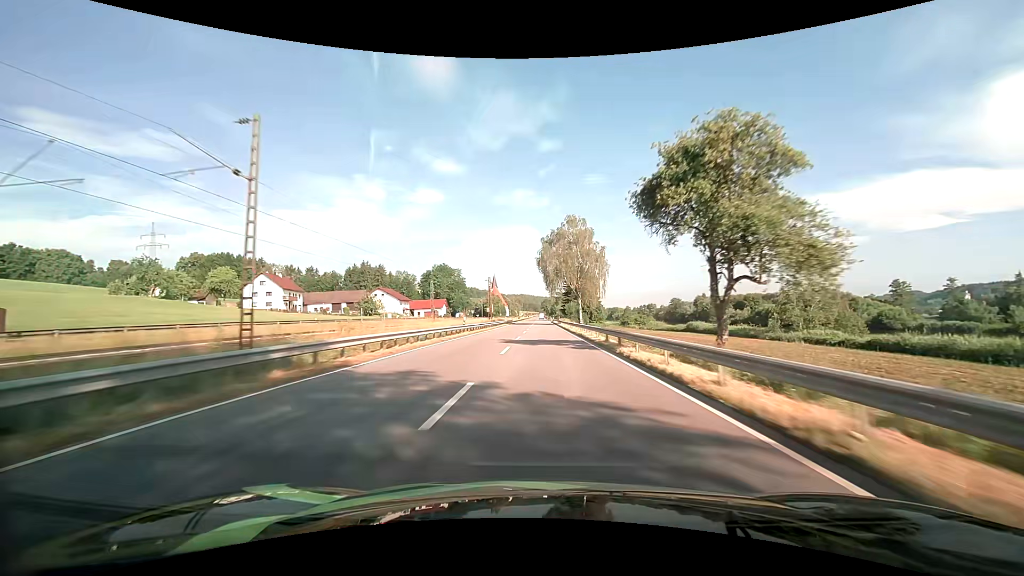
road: primary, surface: asphalt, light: Day
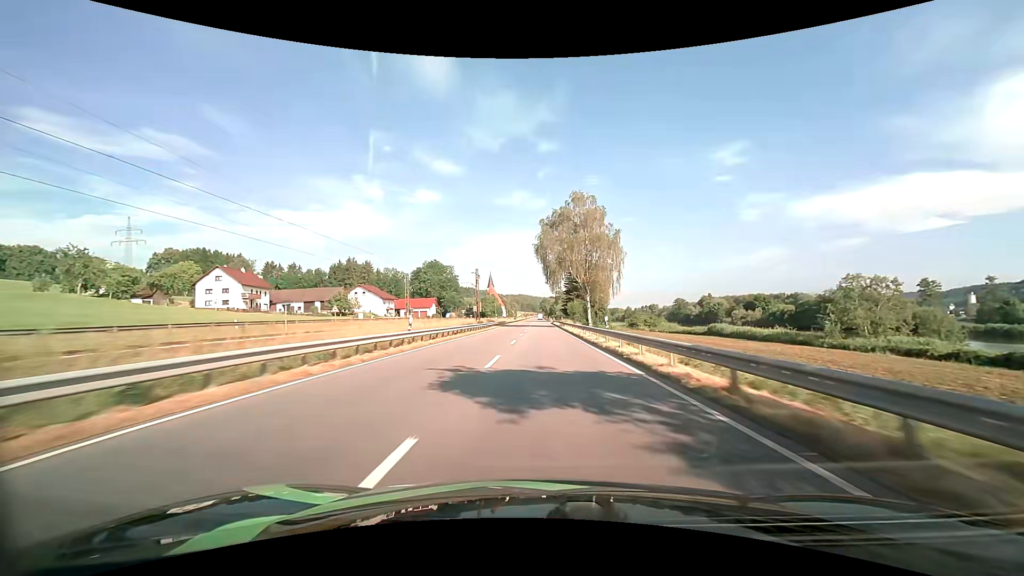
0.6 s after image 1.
(-0.1, +16.7) m; 0°
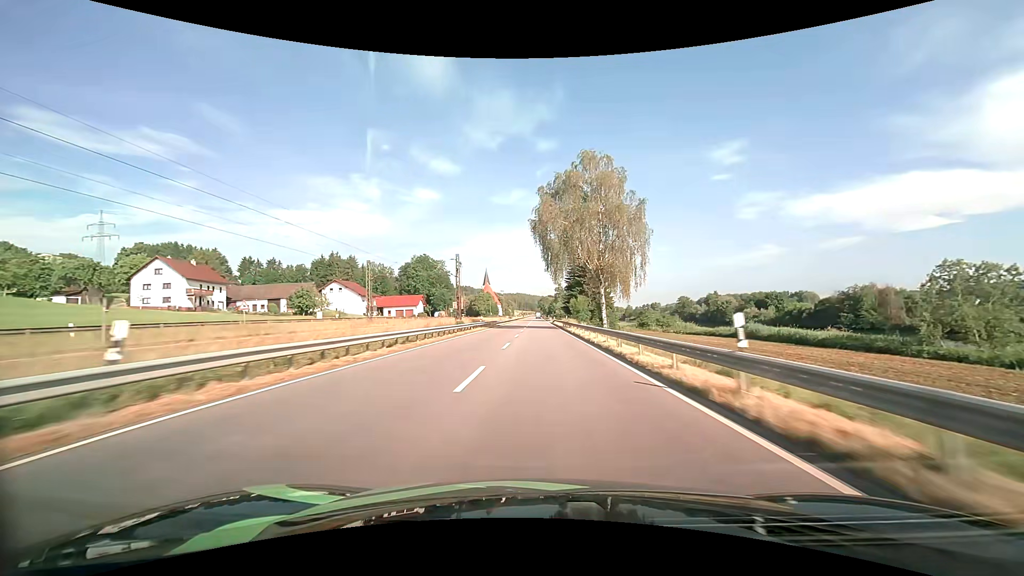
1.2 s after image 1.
(0.0, +16.6) m; 0°
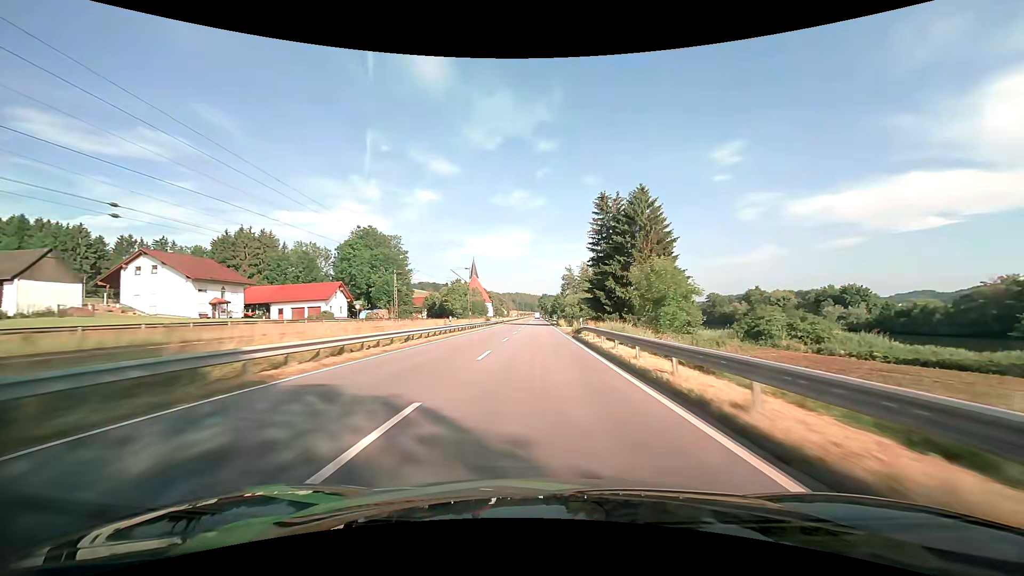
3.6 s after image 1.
(+0.2, +65.5) m; 0°
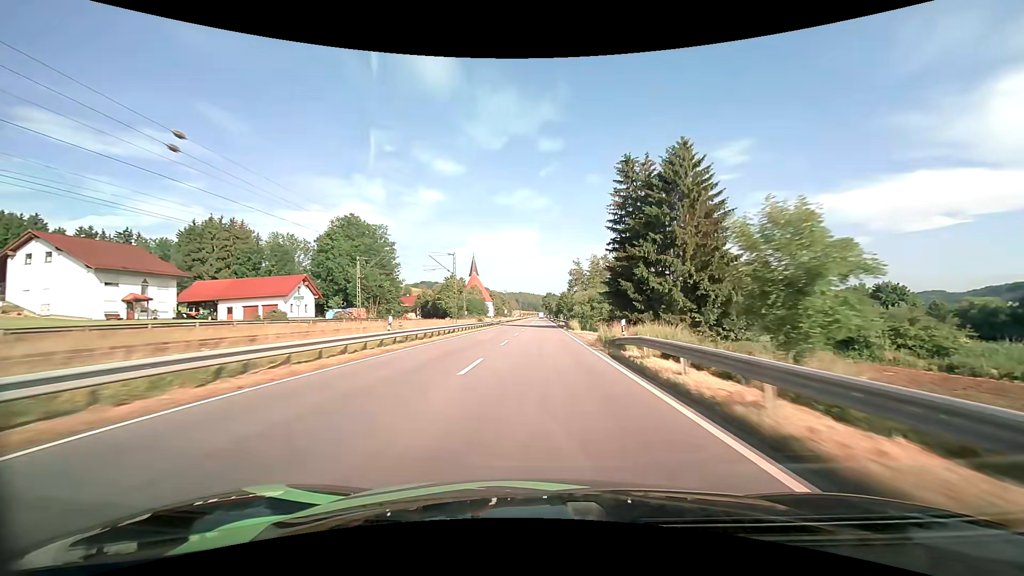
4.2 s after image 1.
(-0.1, +16.2) m; -1°
(0, +10) (0, +20) (0, +30) (0, +40) (0, +50) (0, +60) (0, +70) (0, +80) (0, +90) (0, +100) m
